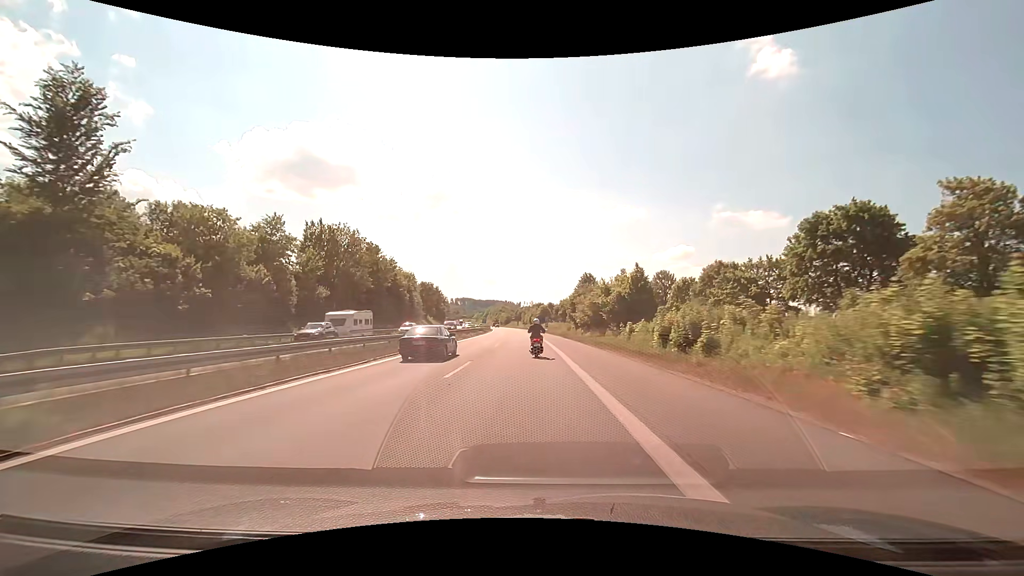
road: motorway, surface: asphalt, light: Day
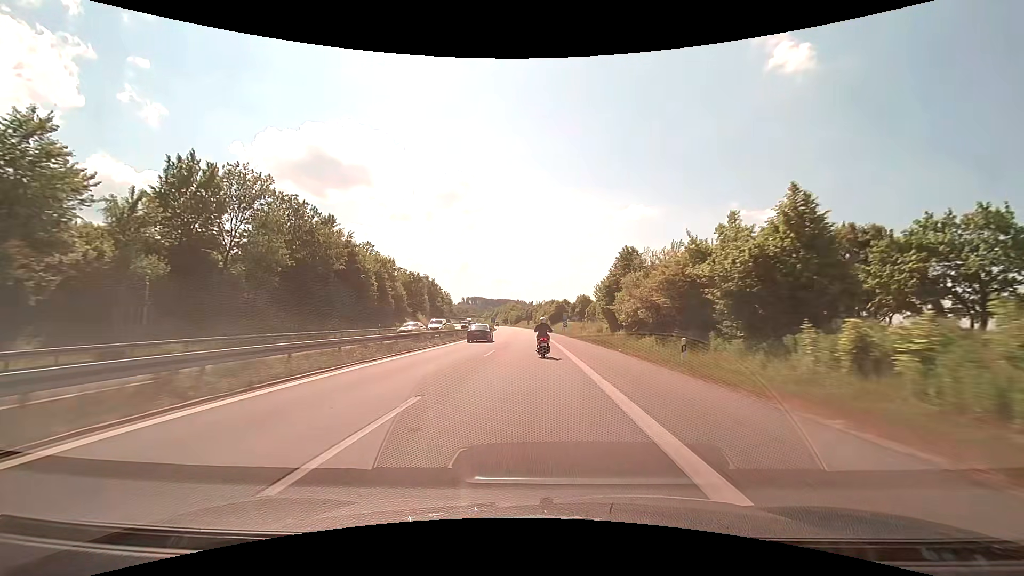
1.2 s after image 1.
(-0.4, +28.0) m; -1°
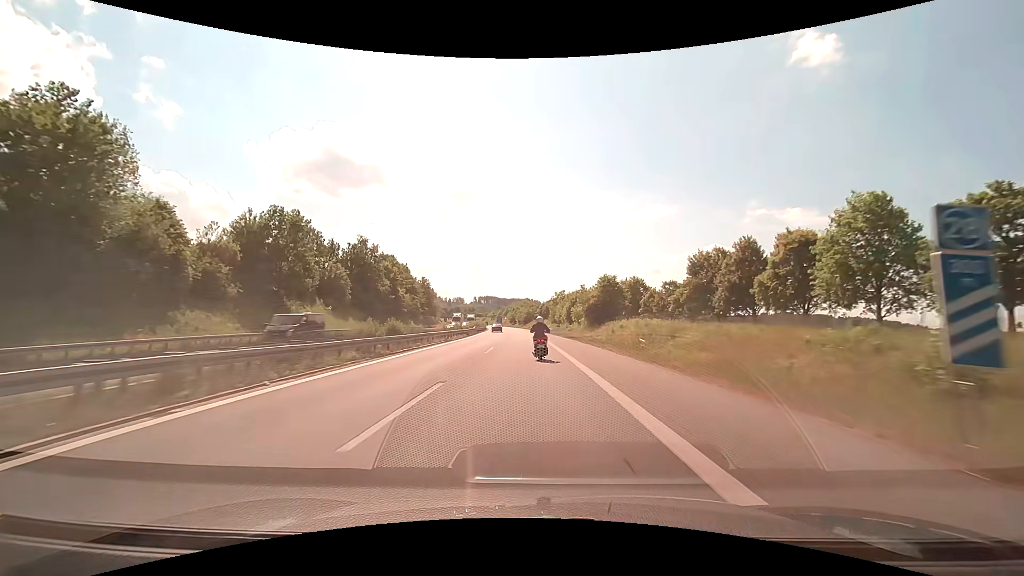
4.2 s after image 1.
(-1.3, +69.9) m; -2°
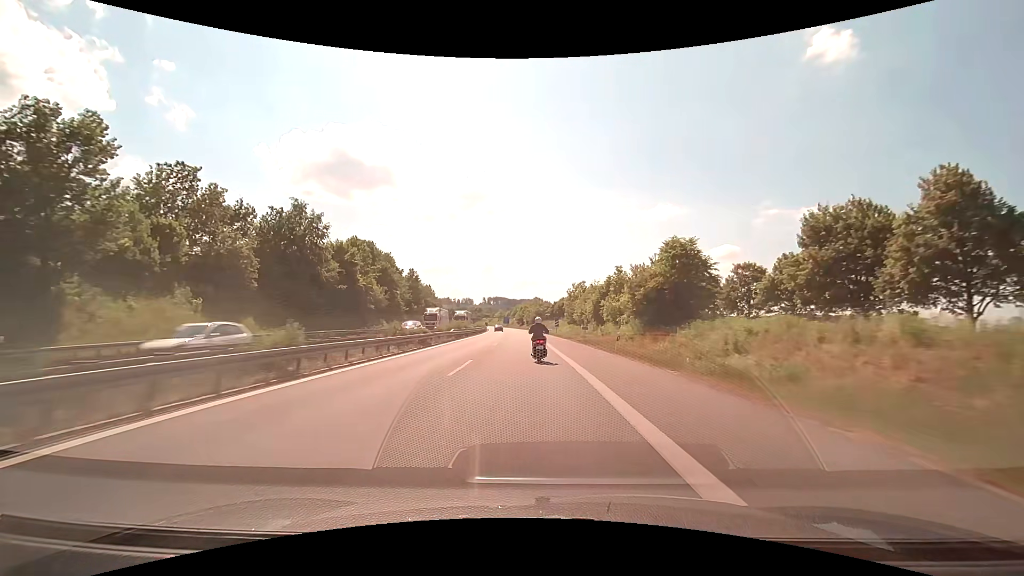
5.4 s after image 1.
(-0.3, +27.9) m; -1°
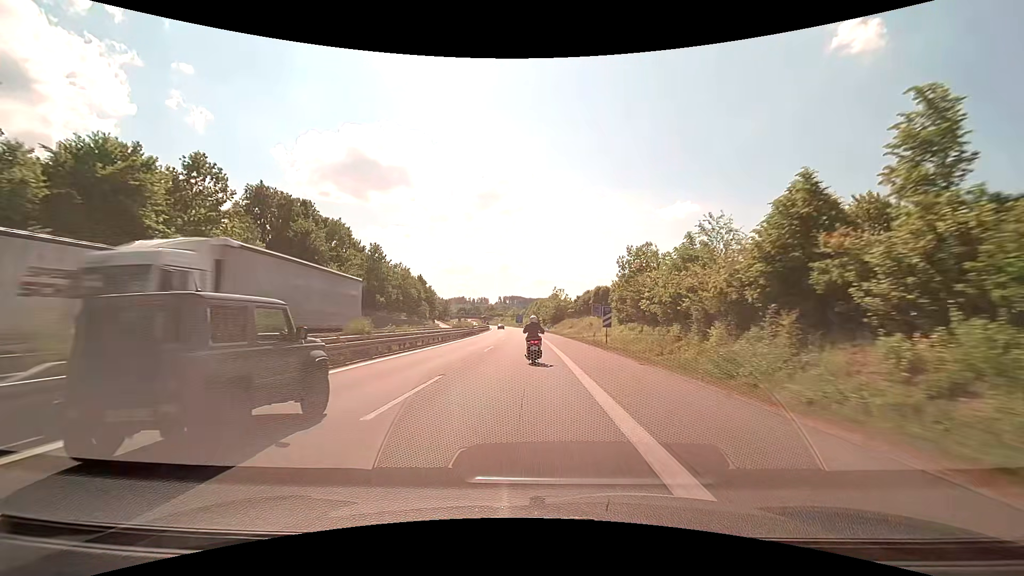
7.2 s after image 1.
(-0.7, +42.2) m; -2°
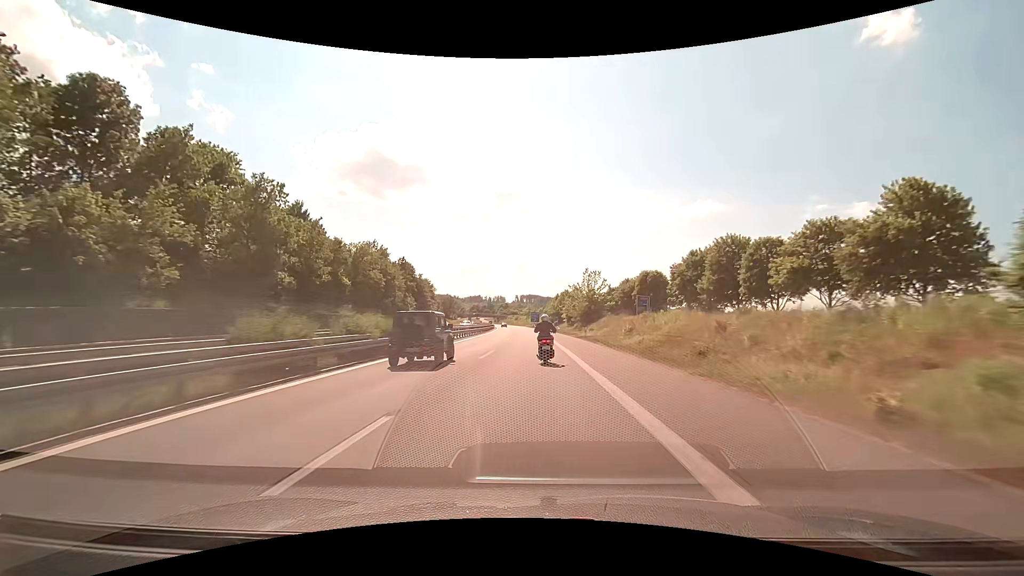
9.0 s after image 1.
(-0.7, +41.7) m; -2°
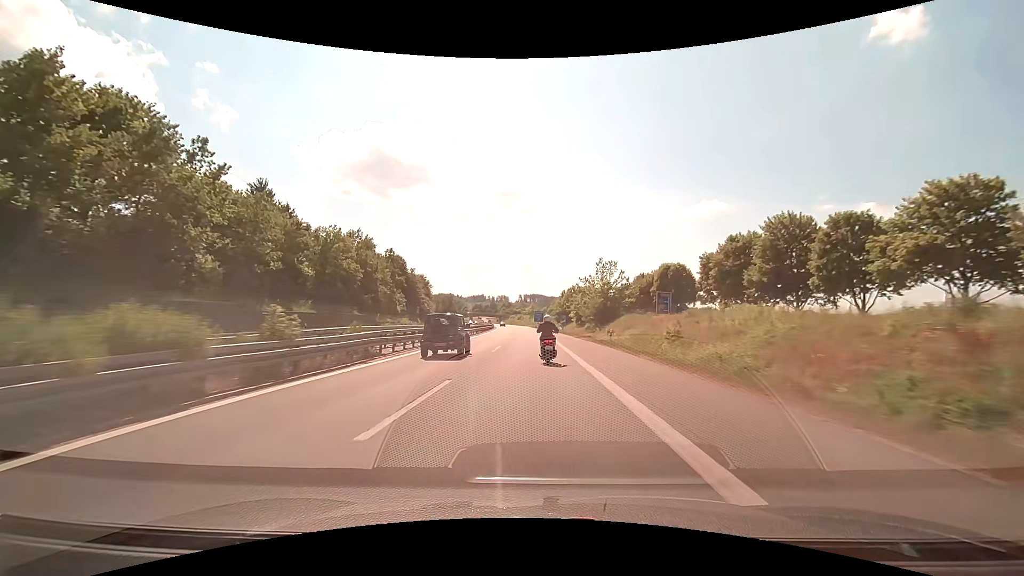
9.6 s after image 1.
(0.0, +13.5) m; 0°
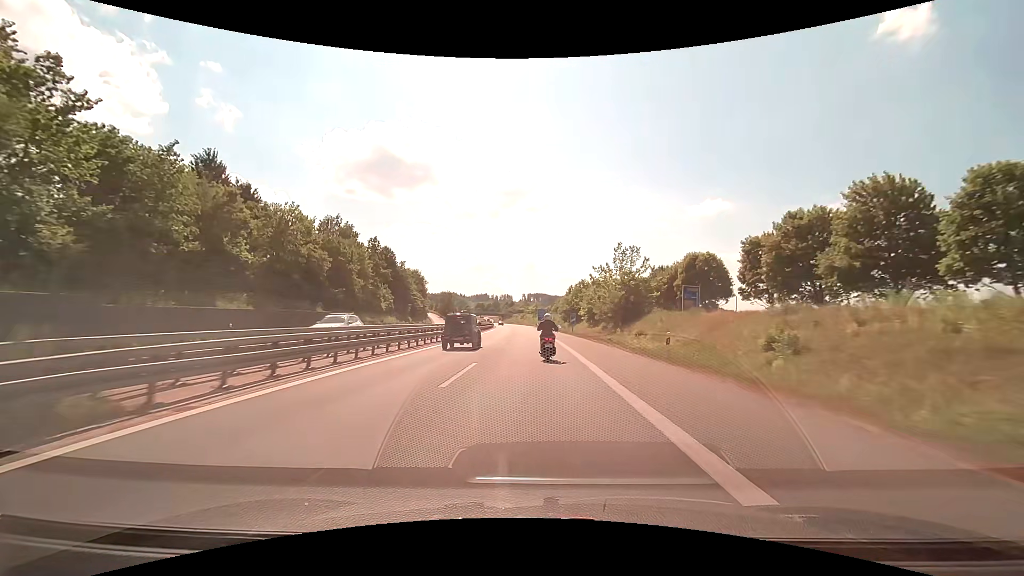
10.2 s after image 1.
(0.0, +13.3) m; -1°
(0, +10) (0, +20) (0, +30) (0, +40) (-1, +50) (-1, +60) (-1, +70) (-1, +80) (-2, +90) (-2, +100) m
